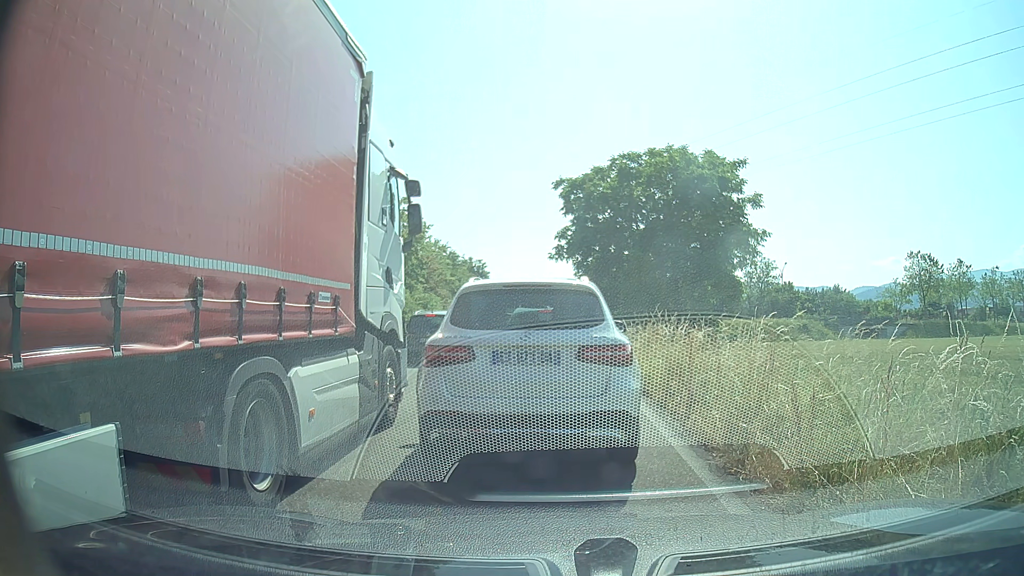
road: trunk_link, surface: asphalt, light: Day
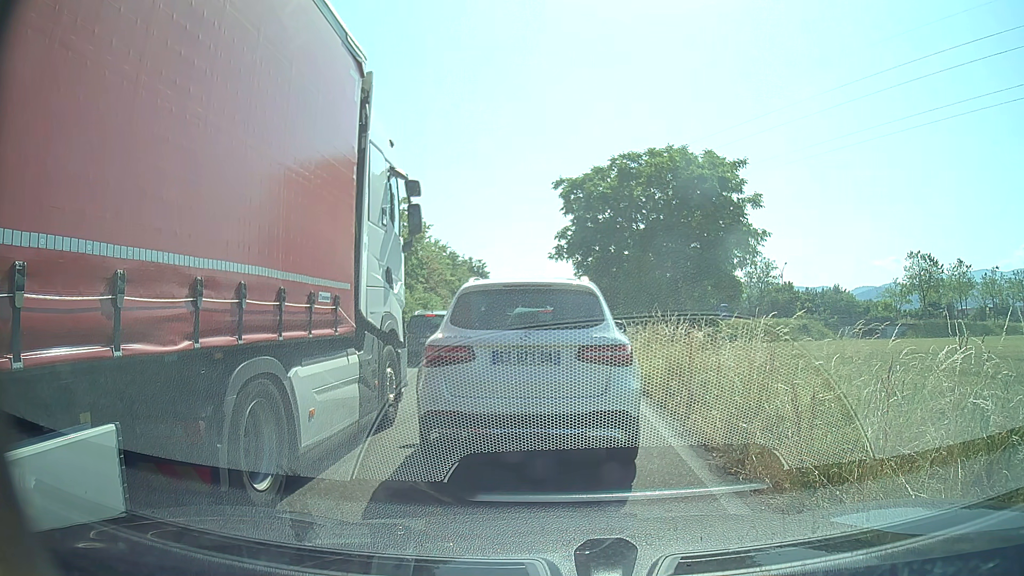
(0.0, 0.0) m; 0°
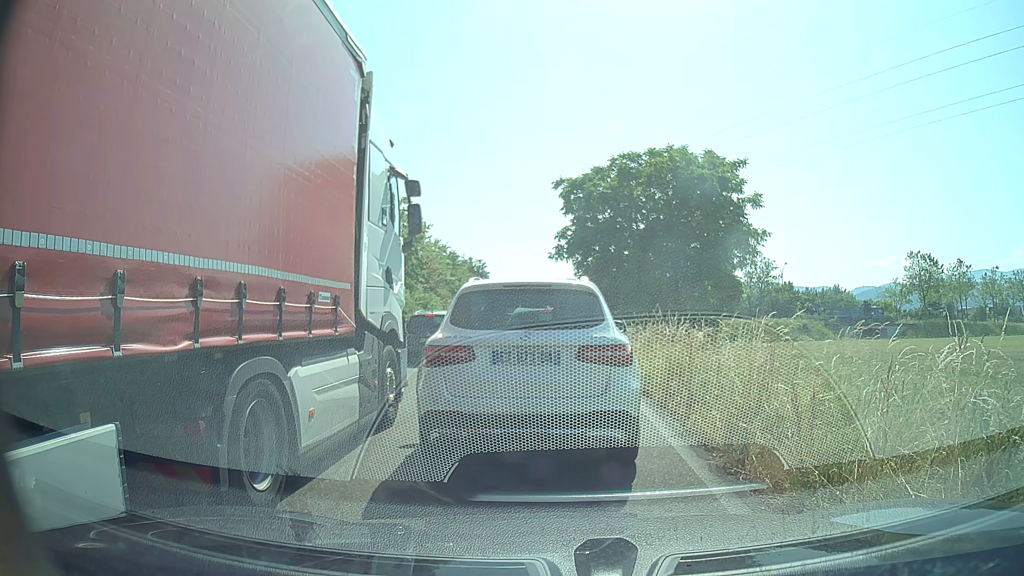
(0.0, 0.0) m; 0°
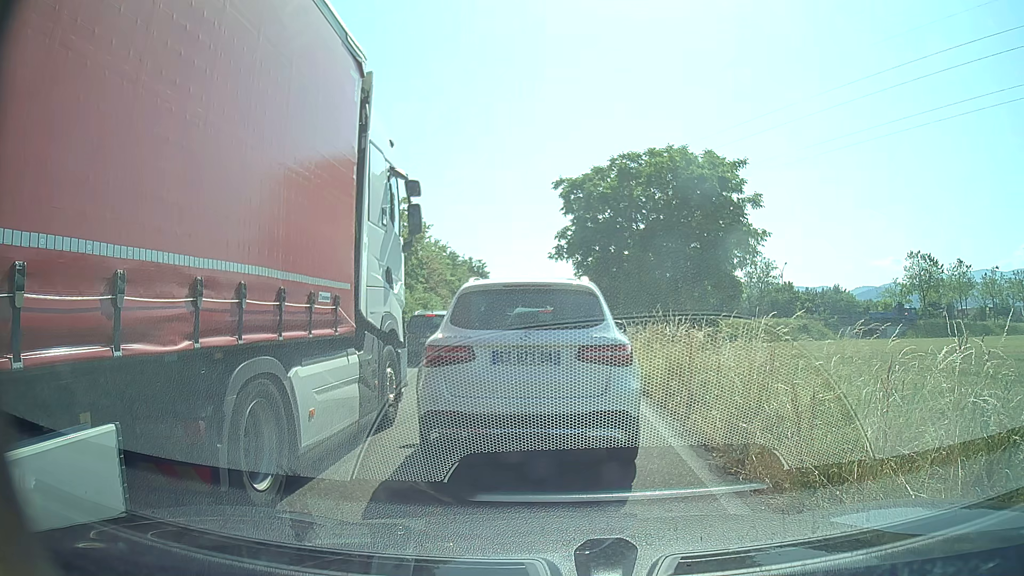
(0.0, 0.0) m; 0°
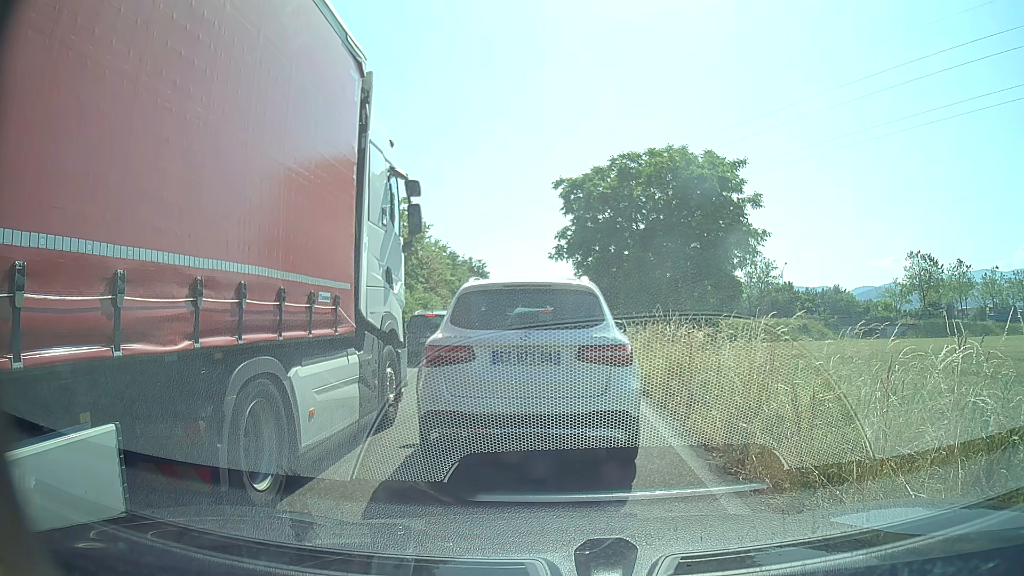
(0.0, 0.0) m; 0°
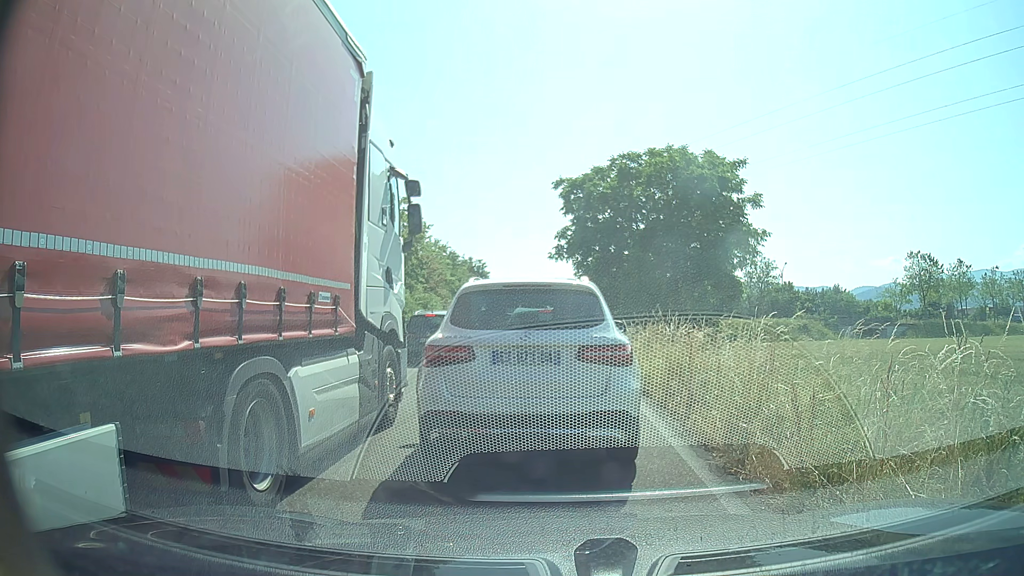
(0.0, 0.0) m; 0°
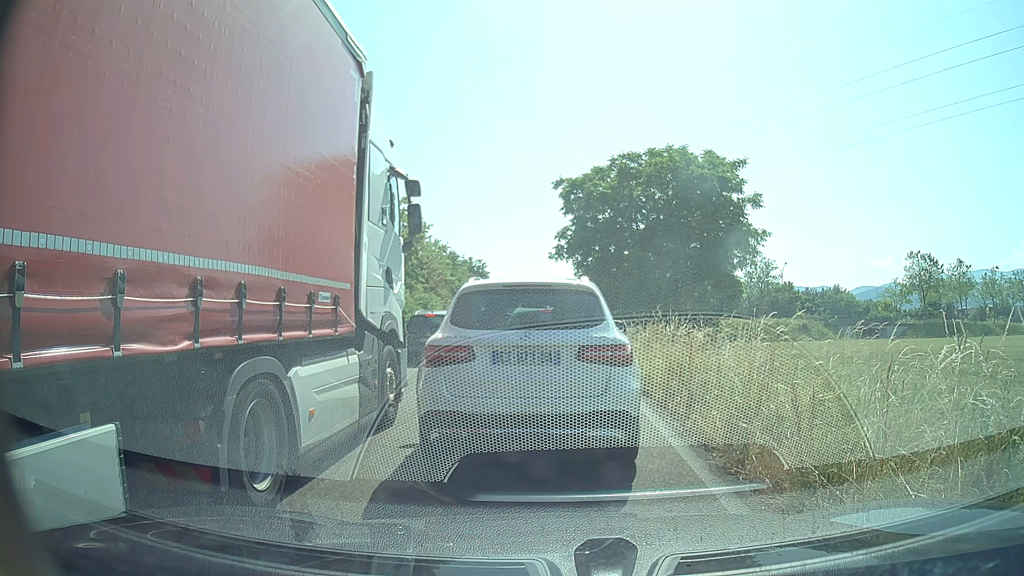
(0.0, 0.0) m; 0°
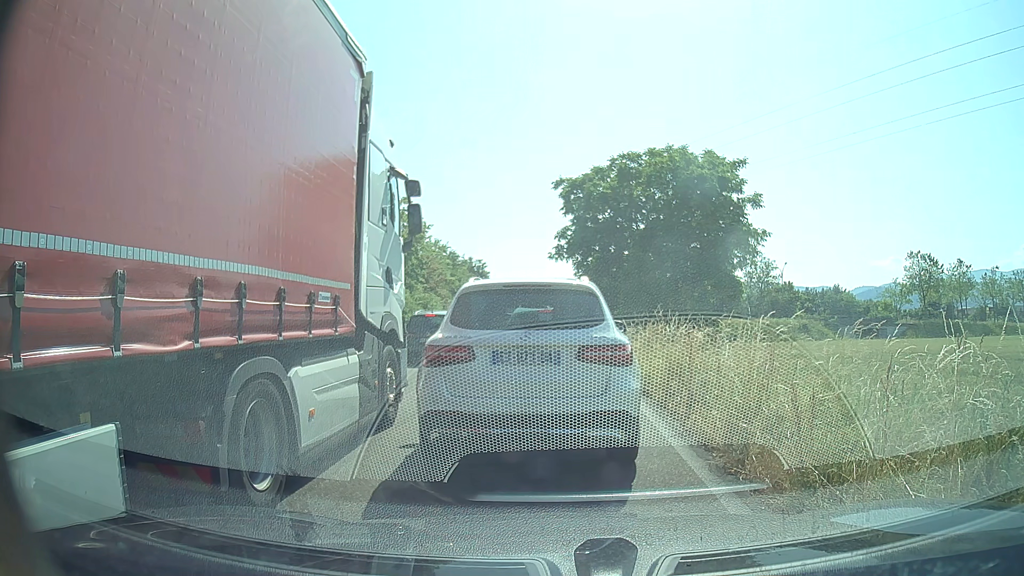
(0.0, 0.0) m; 0°
